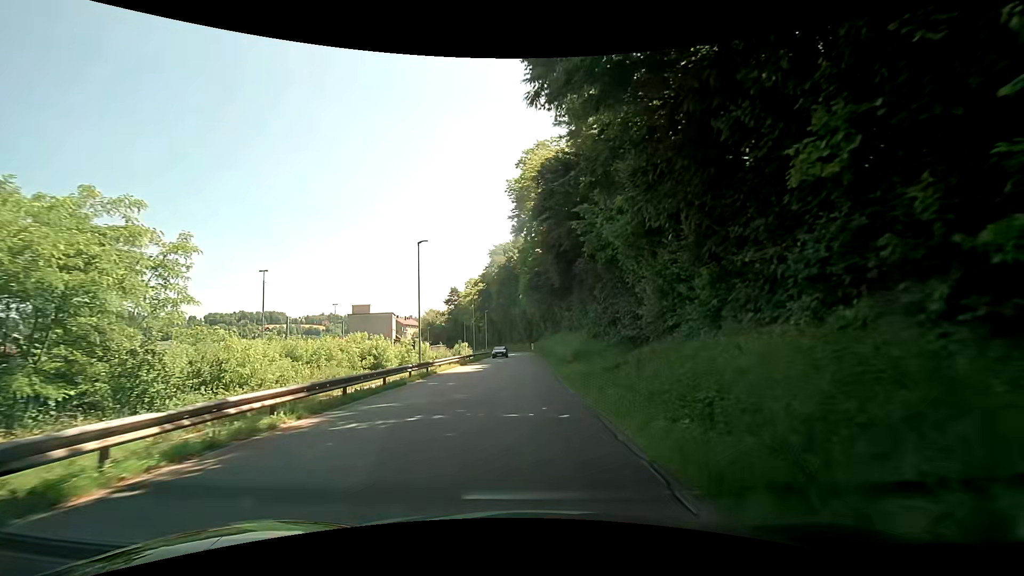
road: residential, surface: asphalt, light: Day
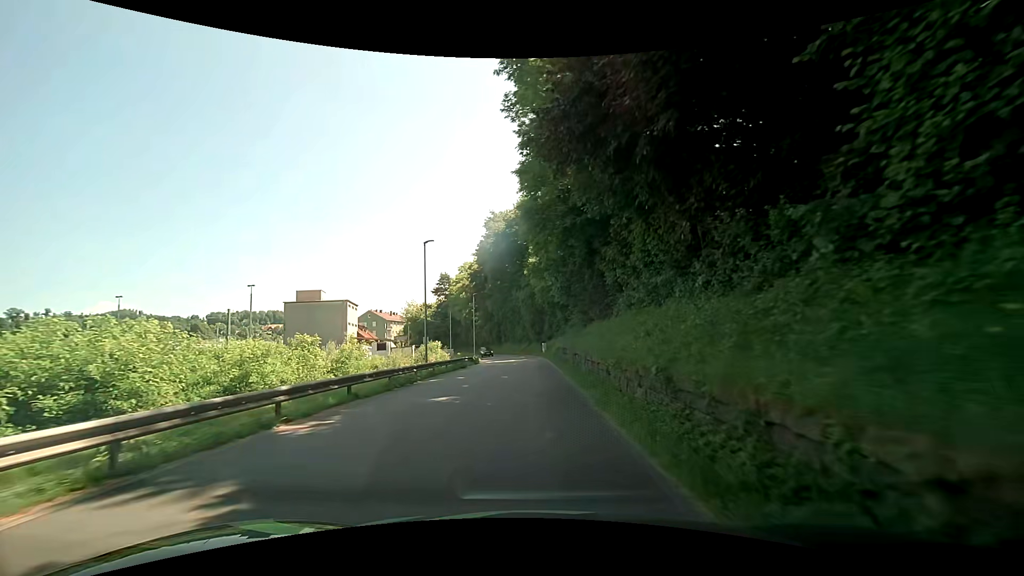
(-0.5, +31.9) m; -1°
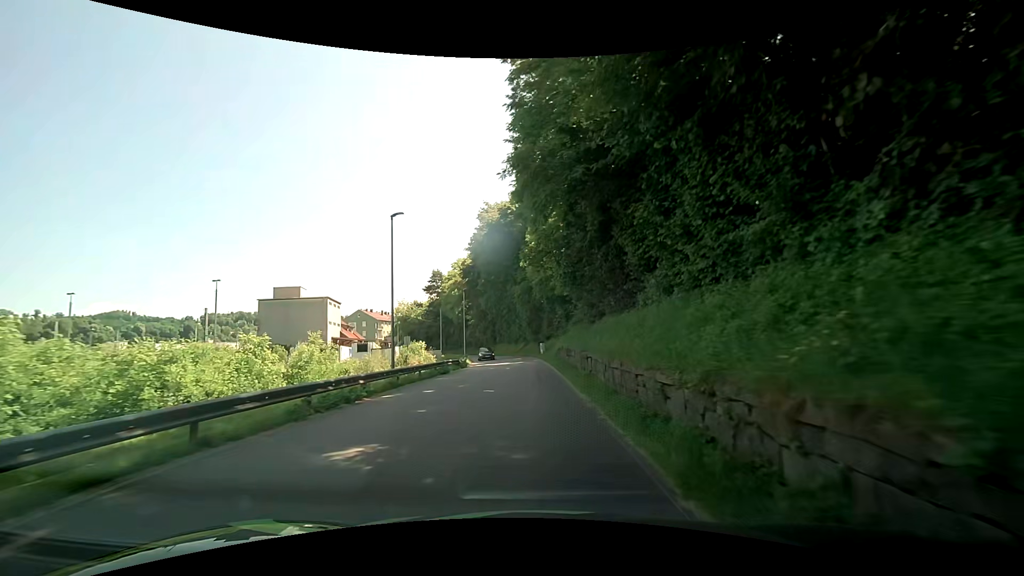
(0.0, +6.4) m; 0°
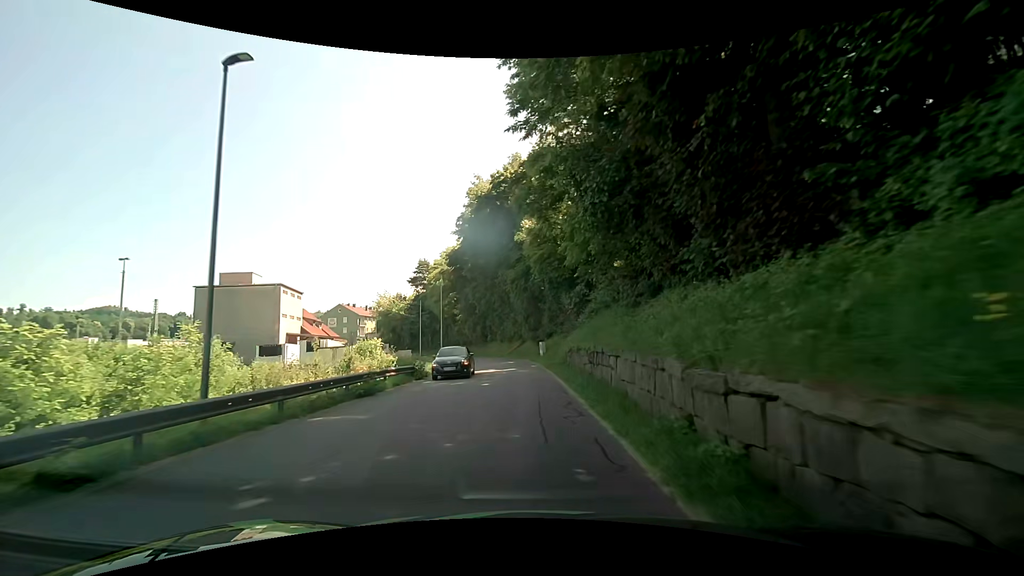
(+0.1, +13.0) m; +1°
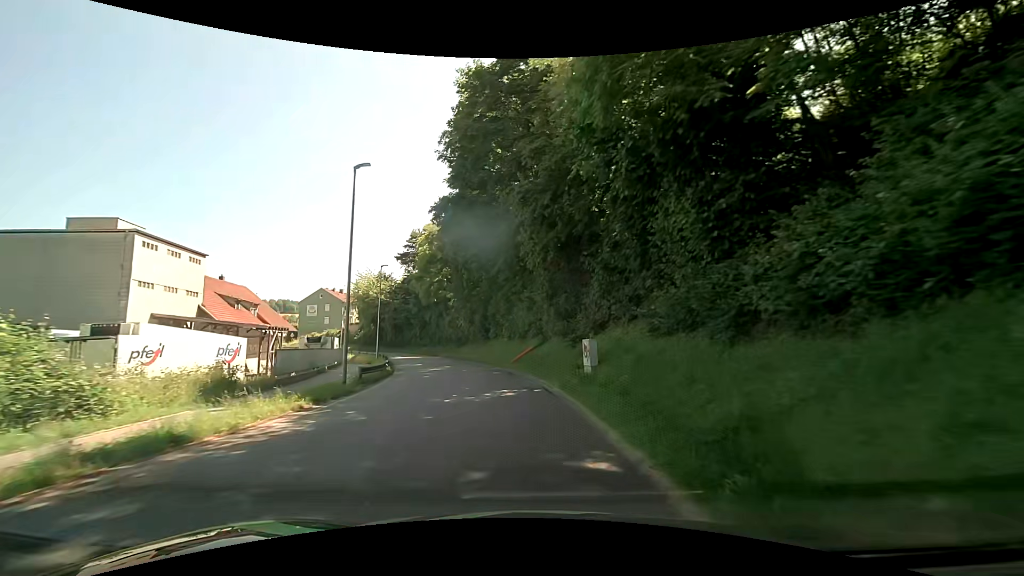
(-0.6, +25.9) m; -2°
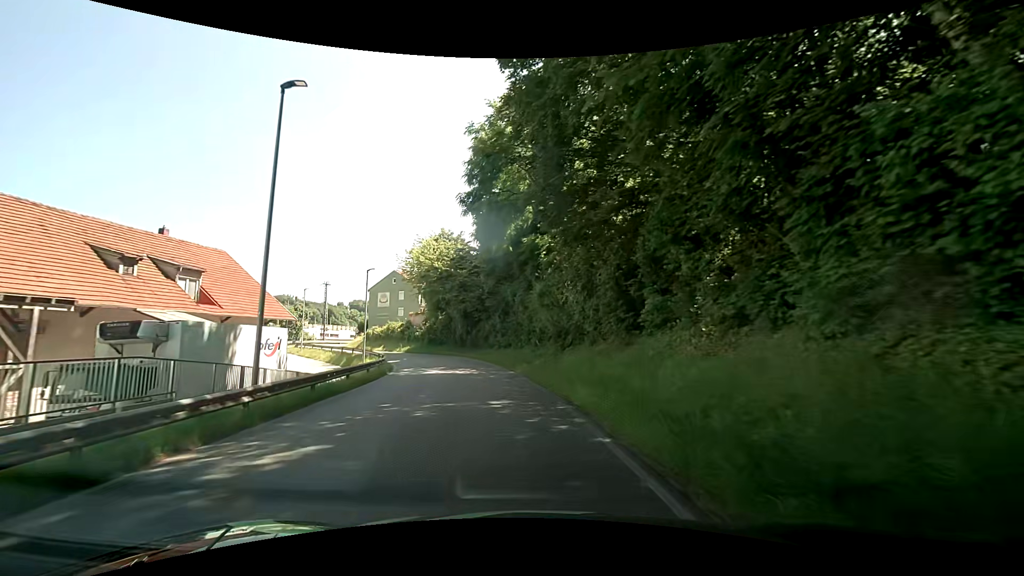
(-3.5, +30.9) m; -15°
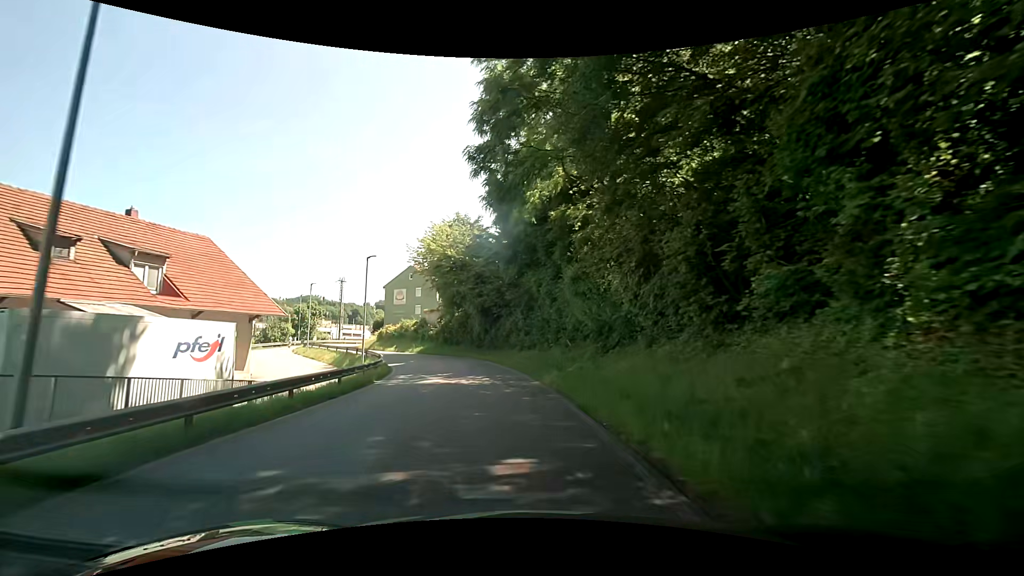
(-0.1, +6.2) m; -1°
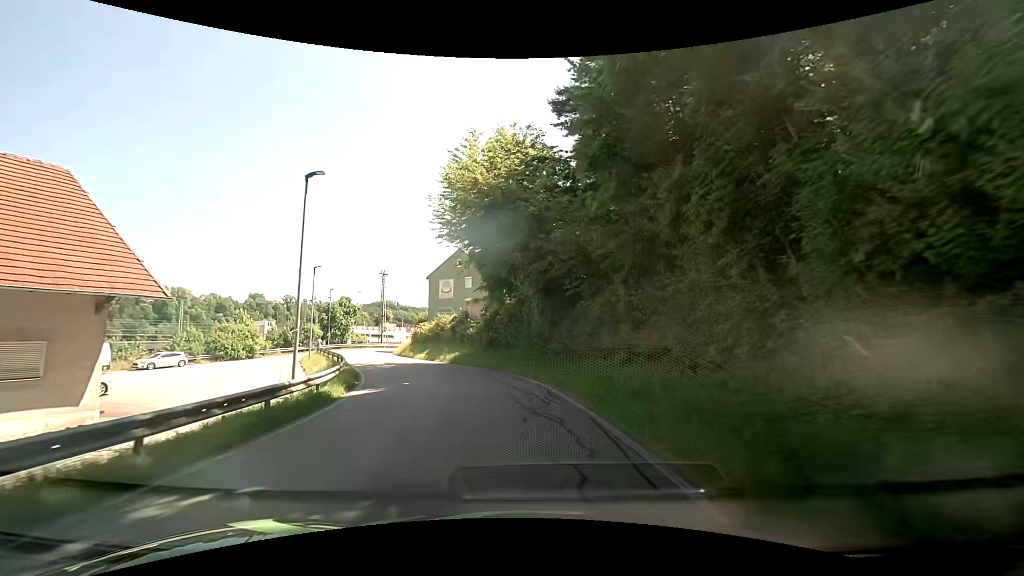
(-1.4, +18.0) m; -9°
(0, +10) (-2, +20) (-5, +29) (-9, +39) (-13, +48) (-17, +57) (-18, +67) (-16, +77) (-11, +85) (-6, +94) m
